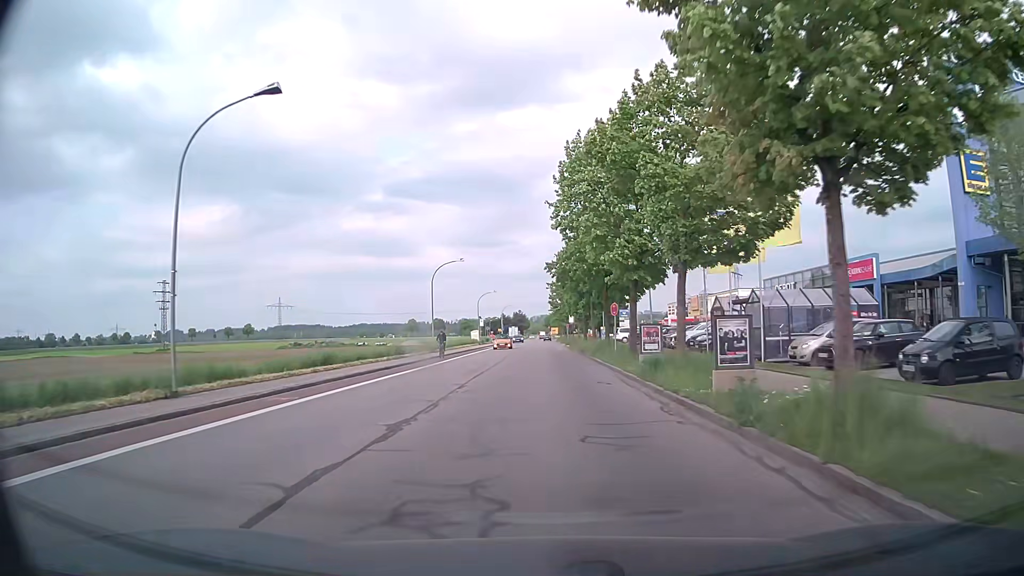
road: tertiary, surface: asphalt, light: Day
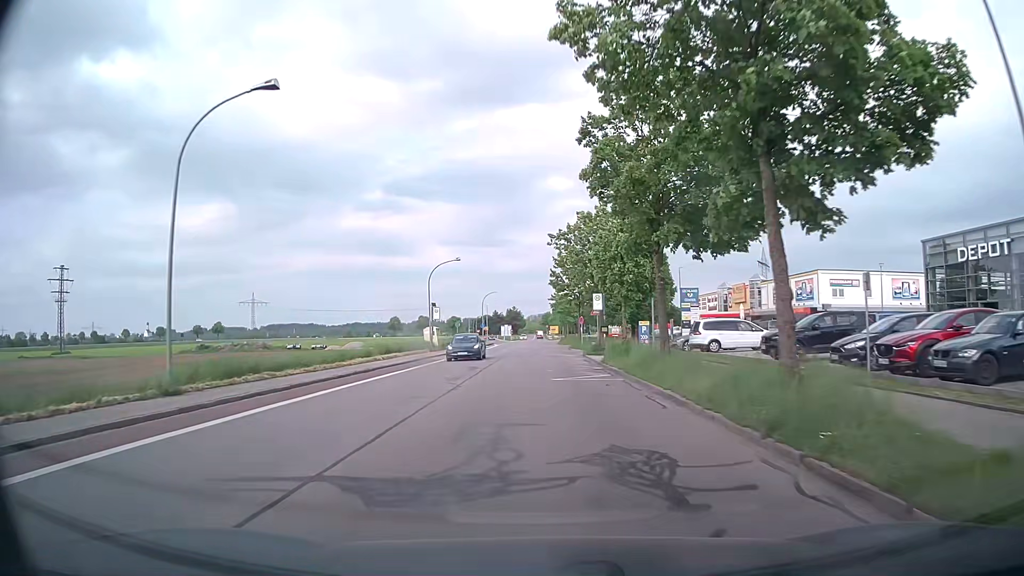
(+0.1, +38.1) m; +1°
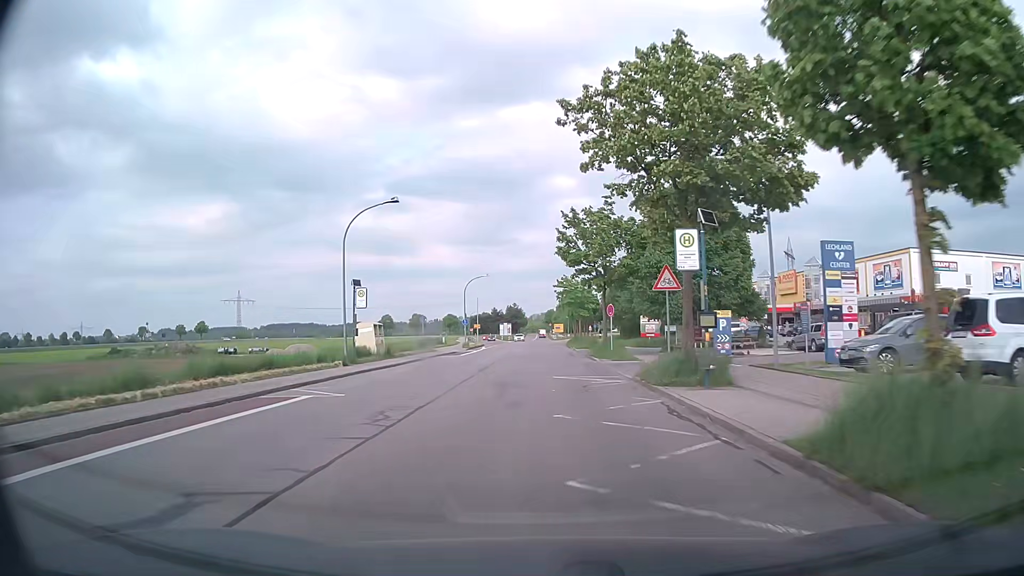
(-0.3, +23.4) m; -1°
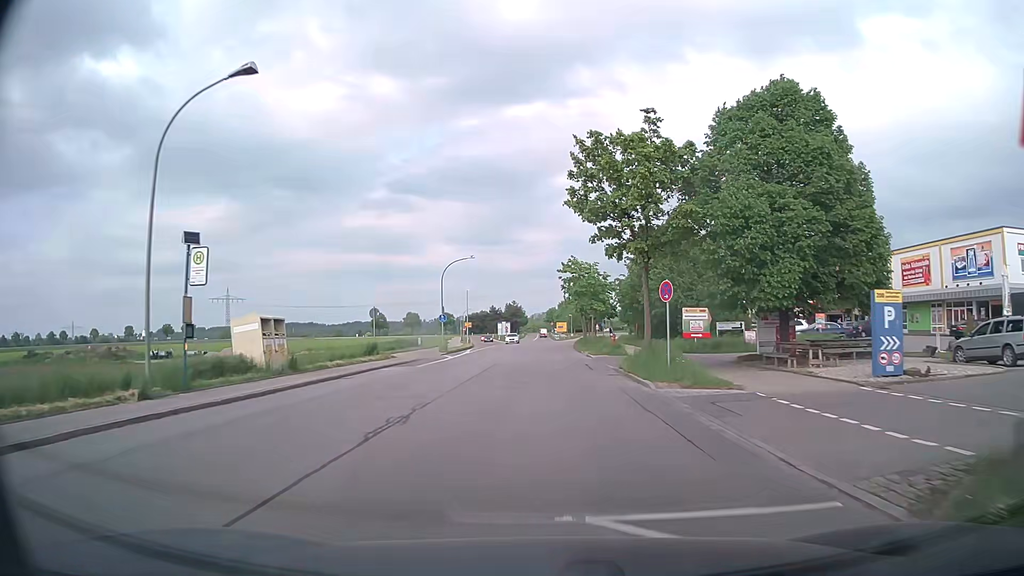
(0.0, +15.8) m; 0°
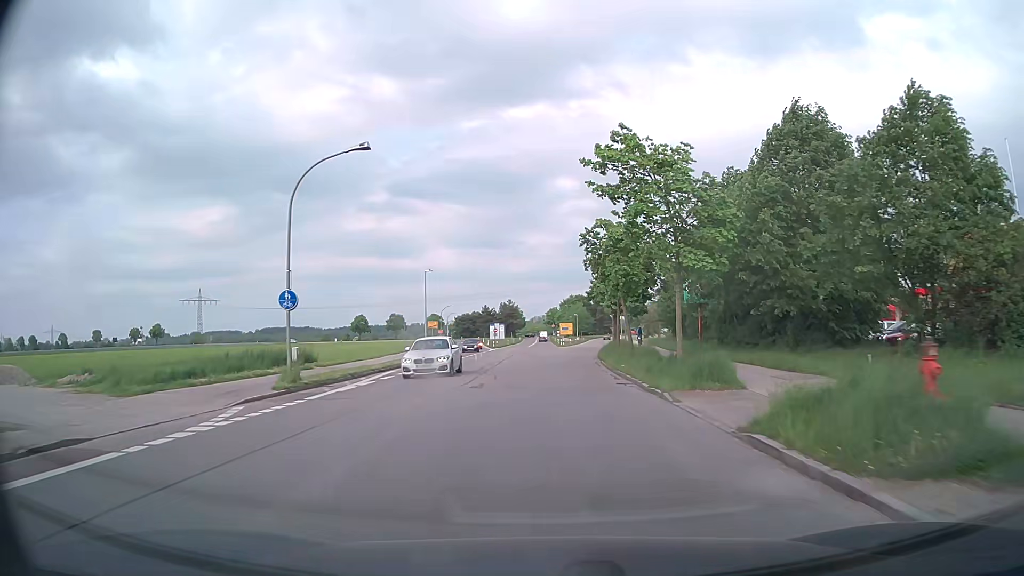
(-0.1, +31.7) m; 0°
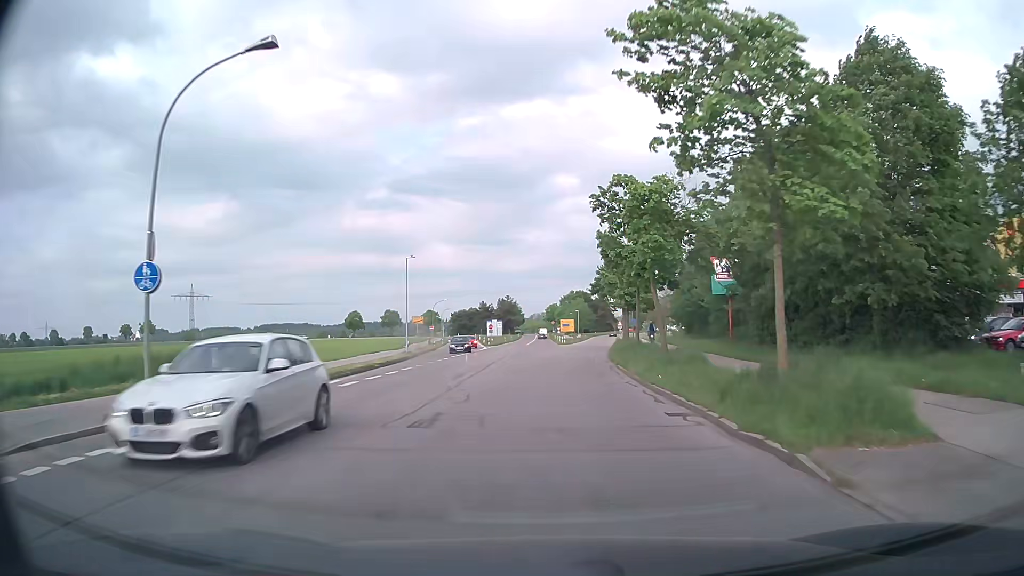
(0.0, +8.0) m; -1°
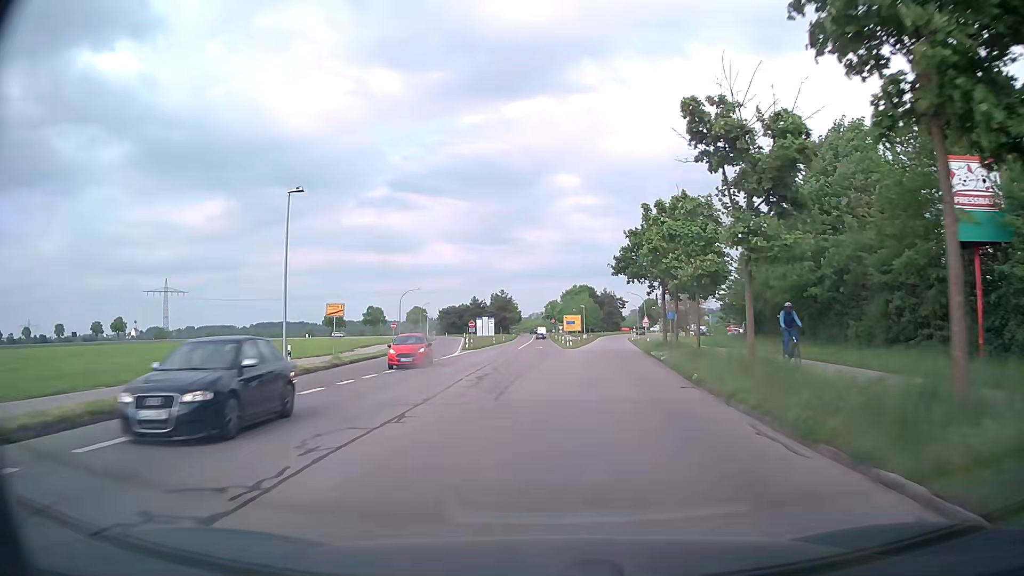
(+0.2, +24.0) m; +1°
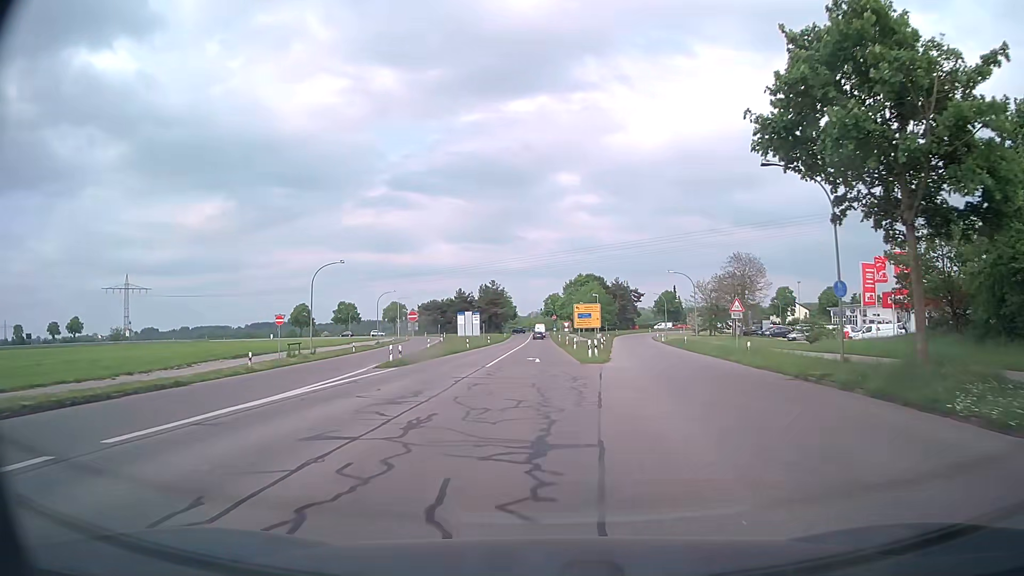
(0.0, +32.3) m; -1°
(0, +10) (0, +20) (0, +30) (+1, +40) (+1, +50) (+1, +60) (+1, +70) (+1, +80) (+1, +90) (+1, +100) m
